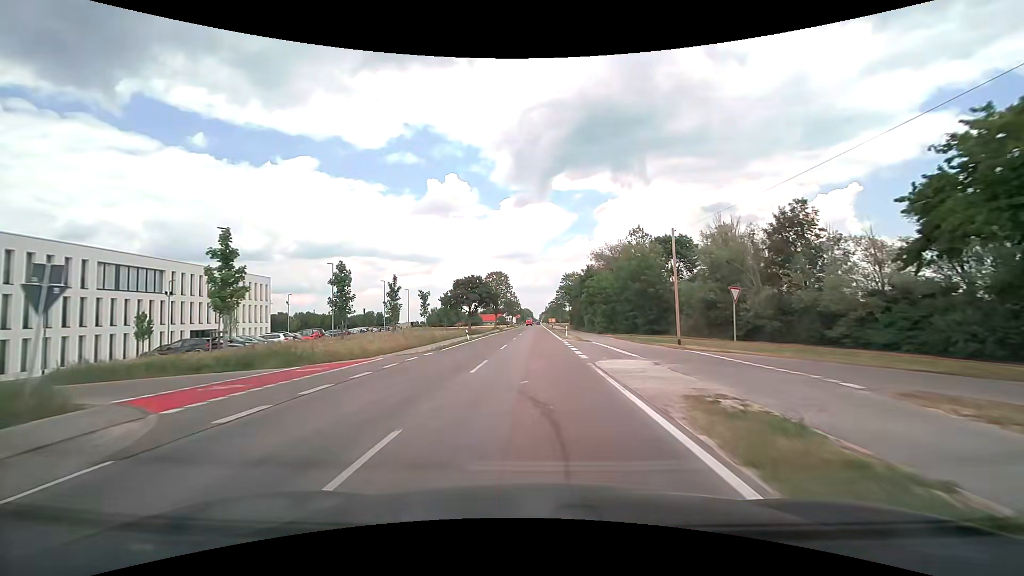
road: tertiary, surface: asphalt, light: Day
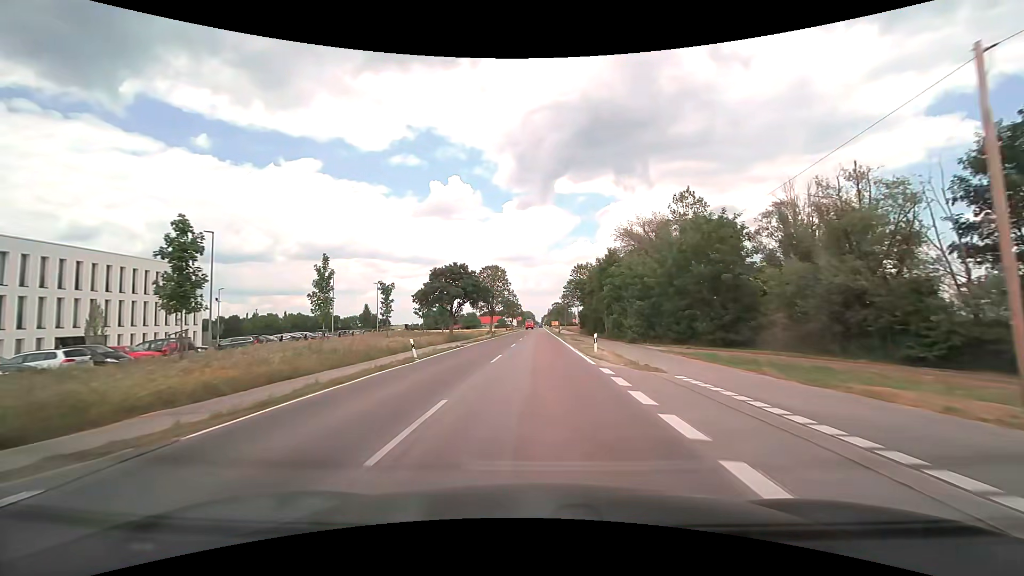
(-0.1, +19.7) m; 0°
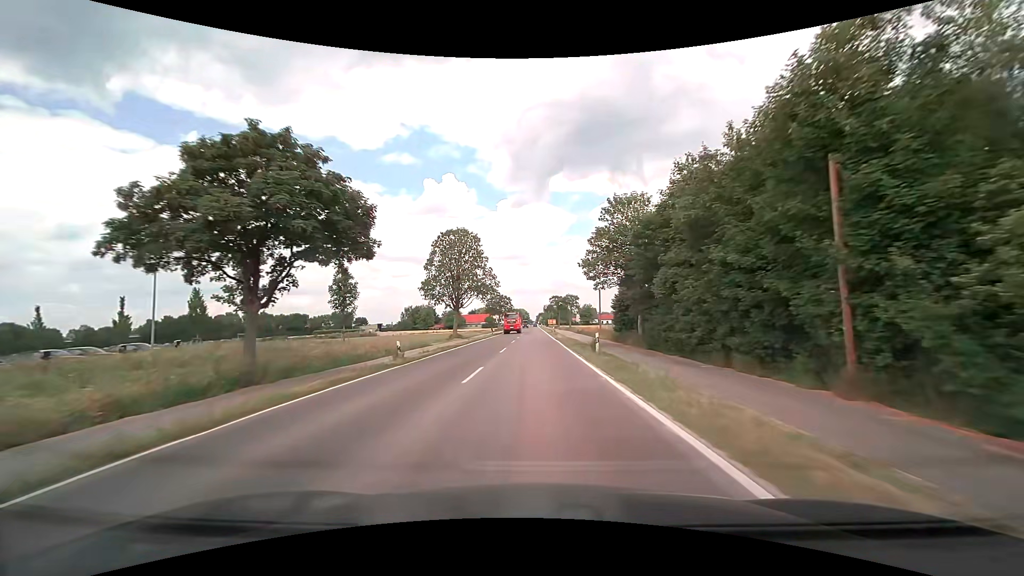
(+0.3, +42.8) m; 0°
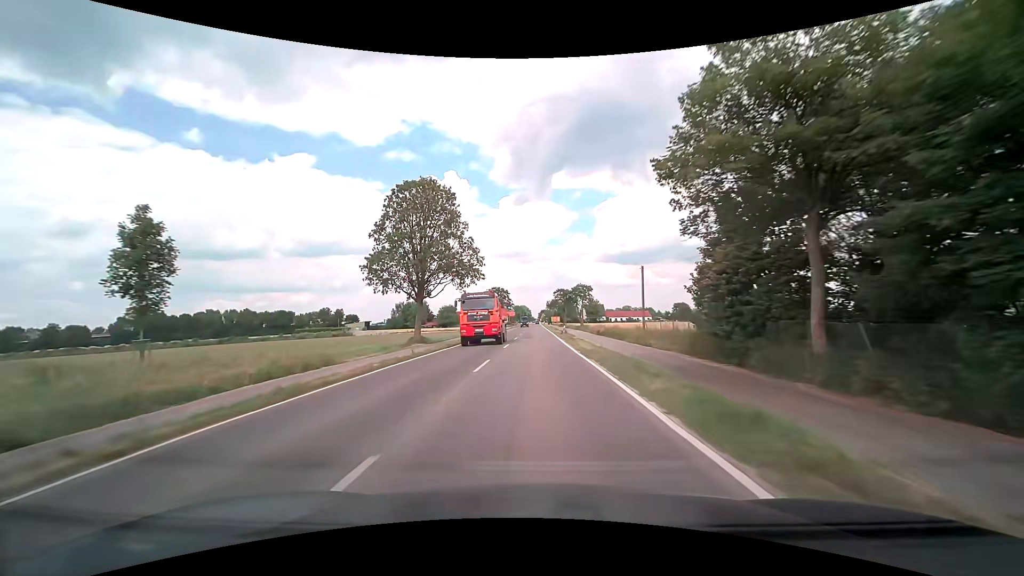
(0.0, +23.1) m; 0°
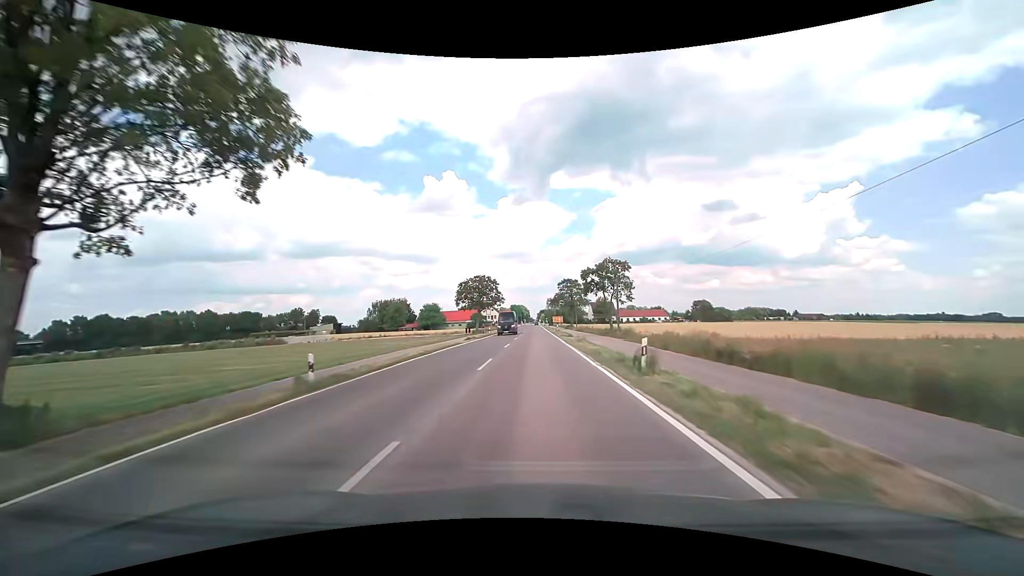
(-0.1, +36.5) m; 0°
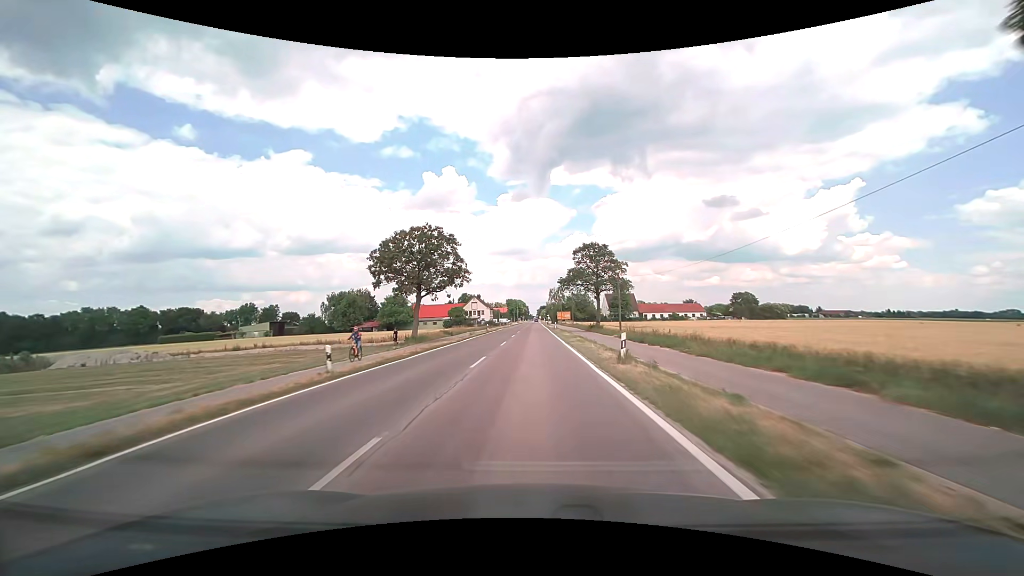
(+0.2, +48.7) m; 0°
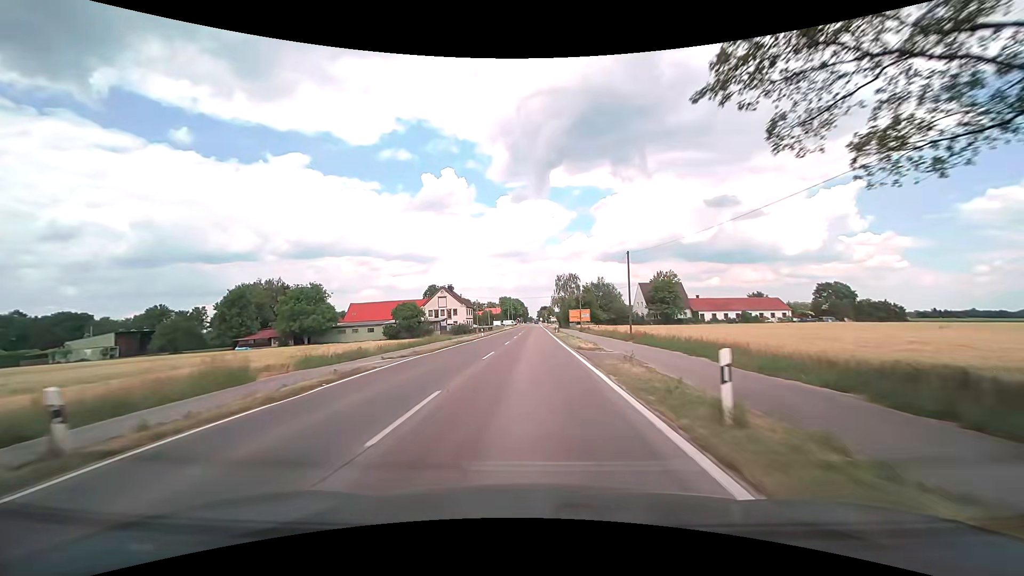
(0.0, +57.8) m; 0°
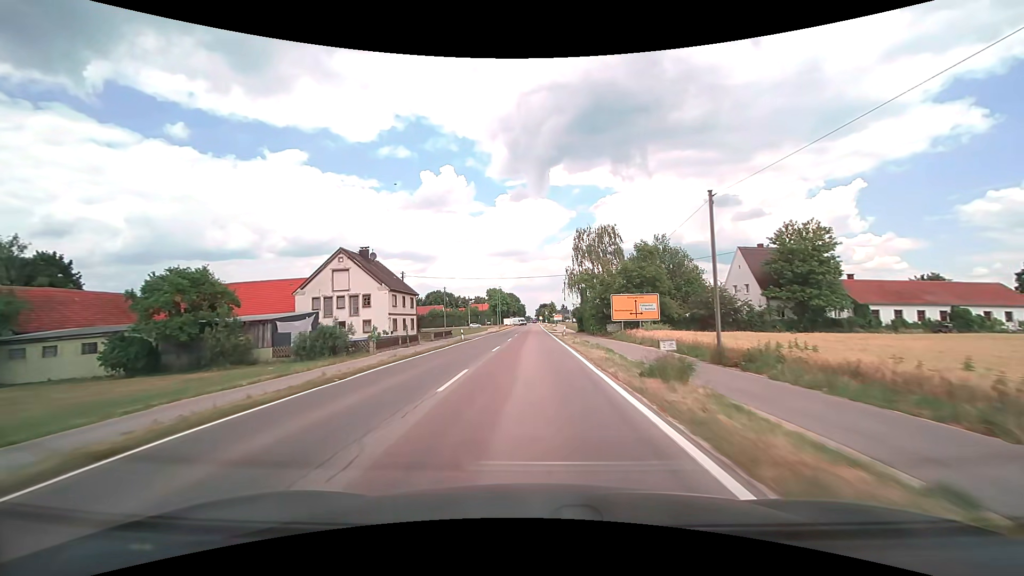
(-0.2, +57.7) m; 0°
(0, +10) (0, +20) (0, +30) (0, +40) (0, +50) (0, +60) (0, +70) (0, +80) (0, +90) (0, +100) m
